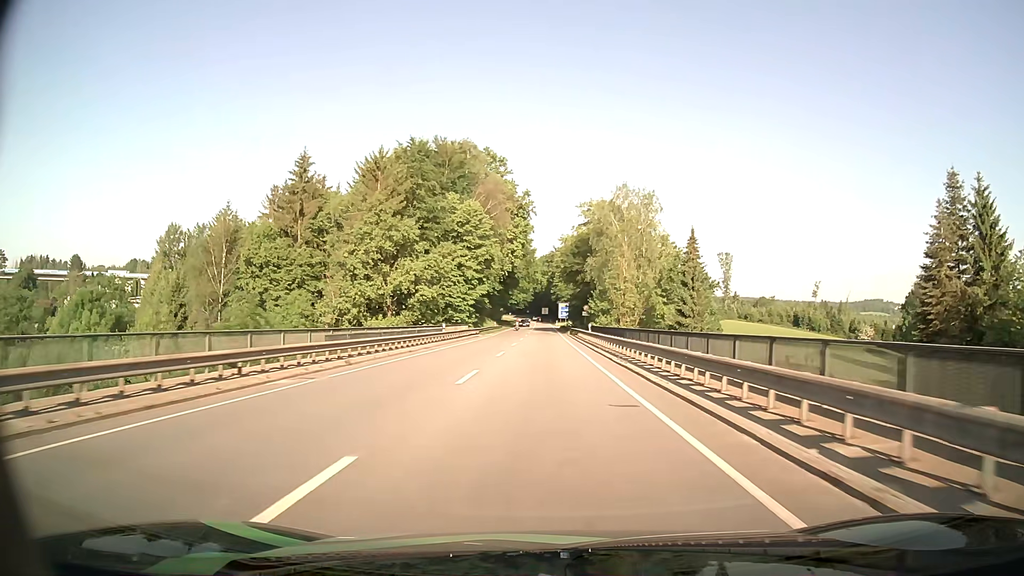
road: primary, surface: asphalt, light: Day
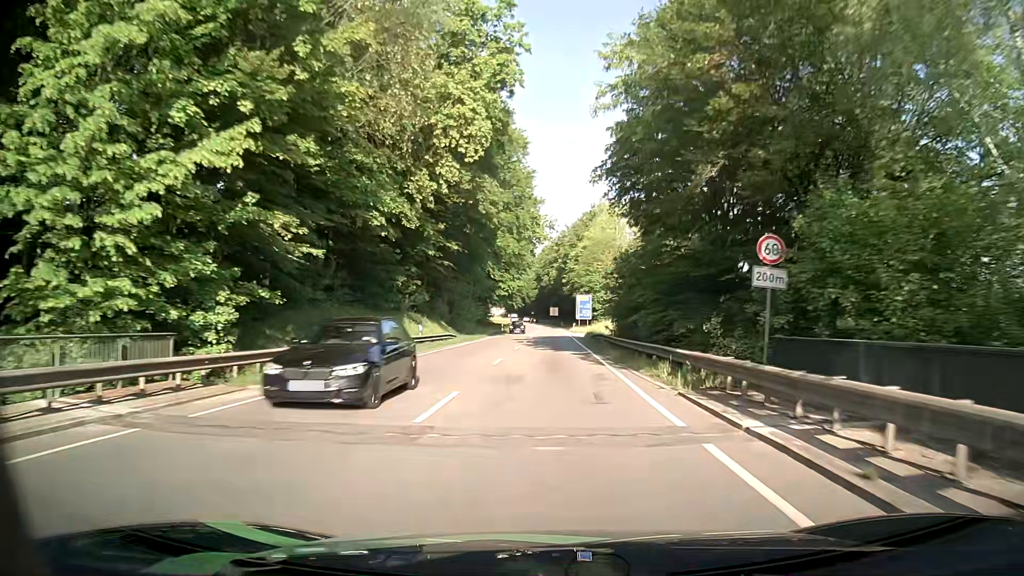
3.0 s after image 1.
(-0.3, +58.1) m; -1°
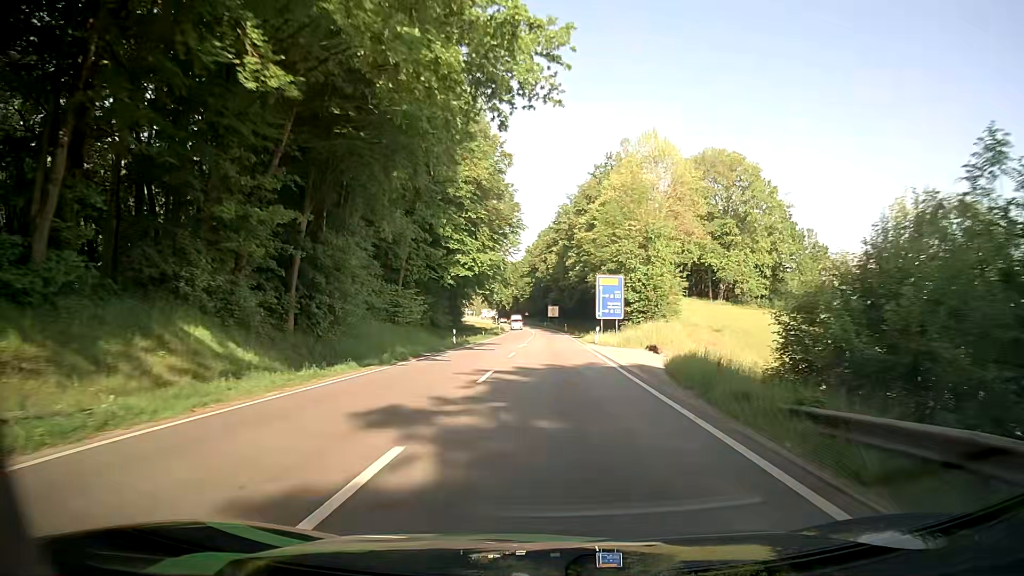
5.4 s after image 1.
(0.0, +41.9) m; 0°
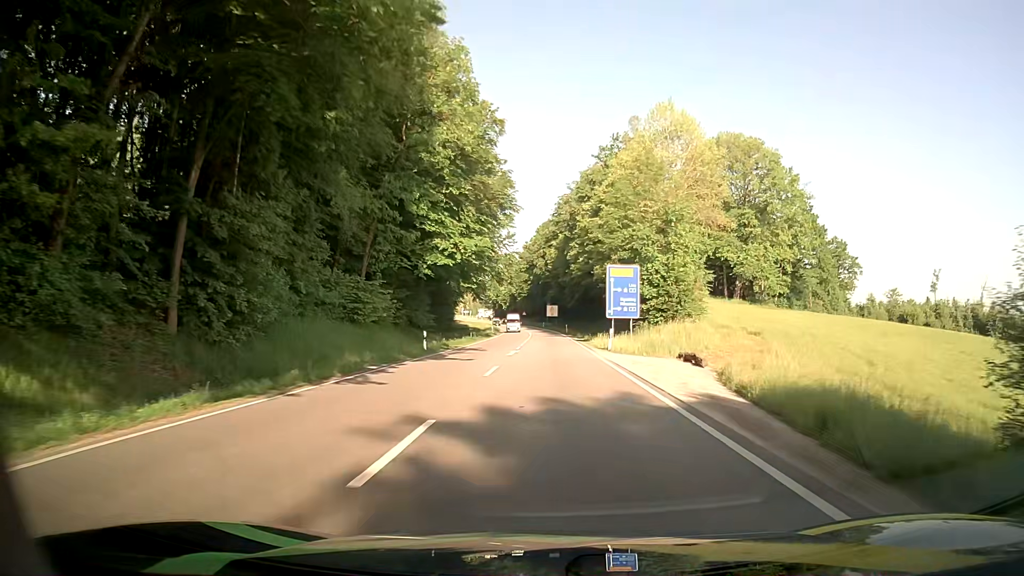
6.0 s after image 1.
(0.0, +9.8) m; 0°
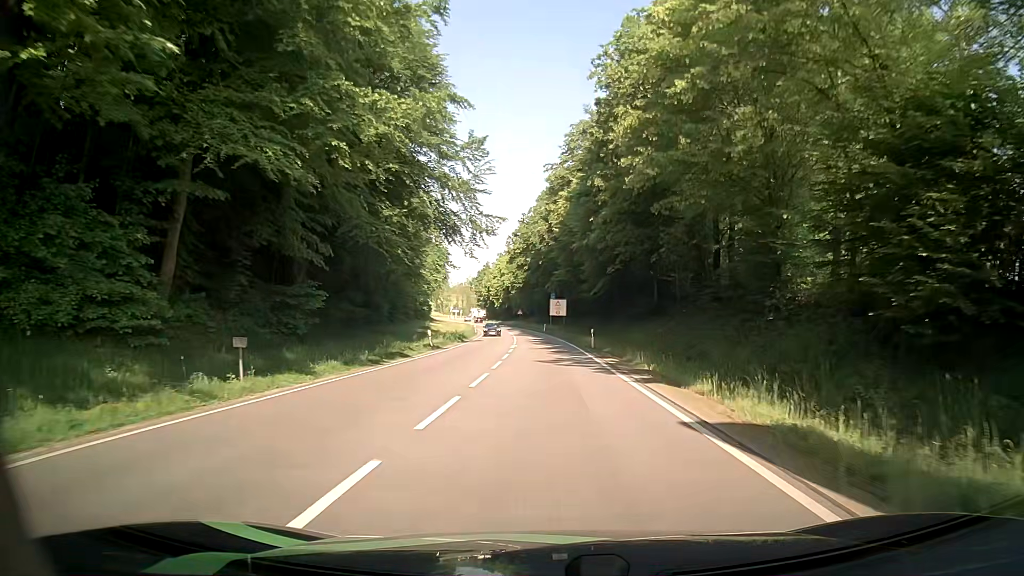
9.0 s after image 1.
(-0.3, +45.1) m; -1°
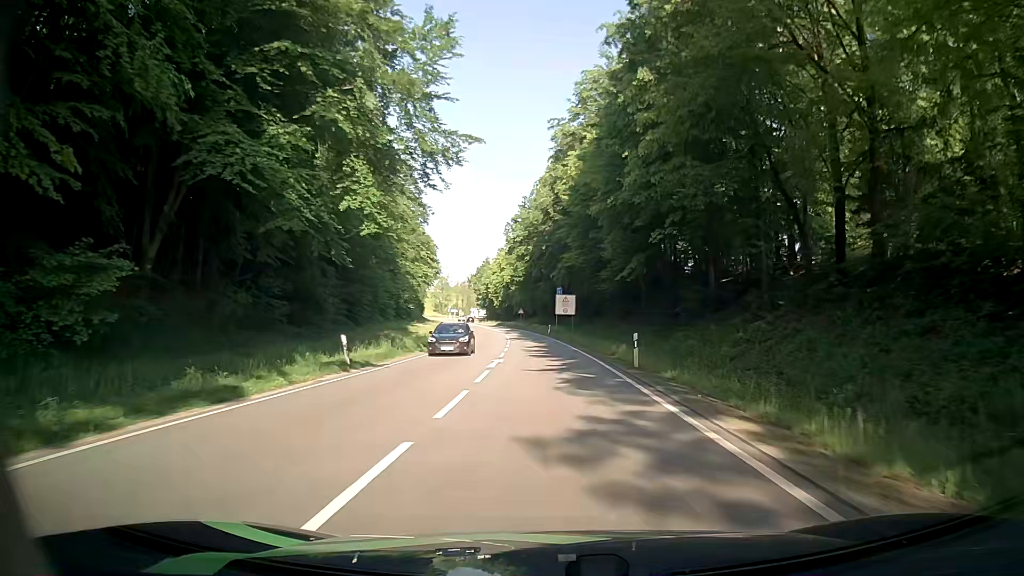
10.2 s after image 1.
(0.0, +17.0) m; 0°
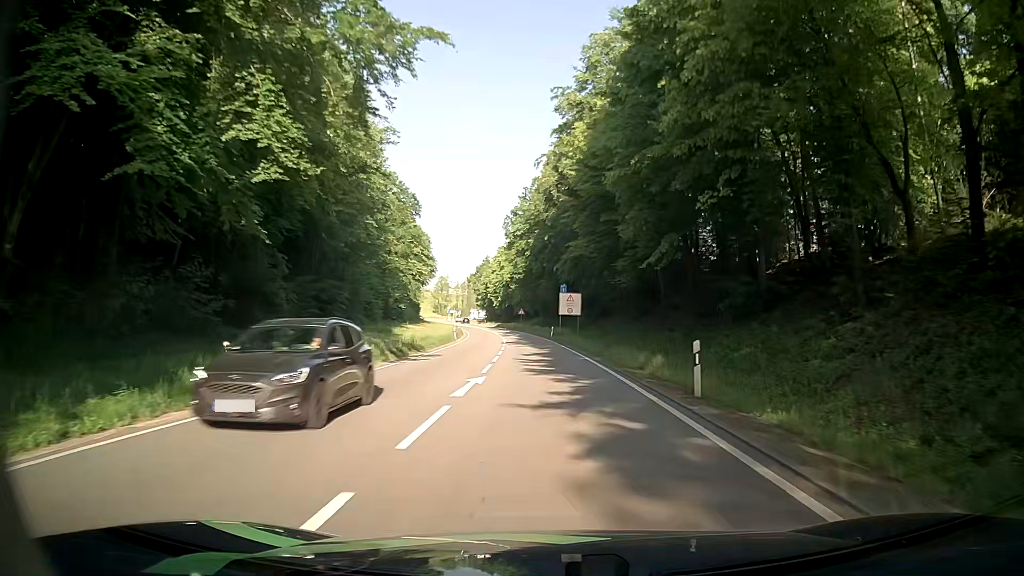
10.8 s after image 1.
(0.0, +8.3) m; 0°
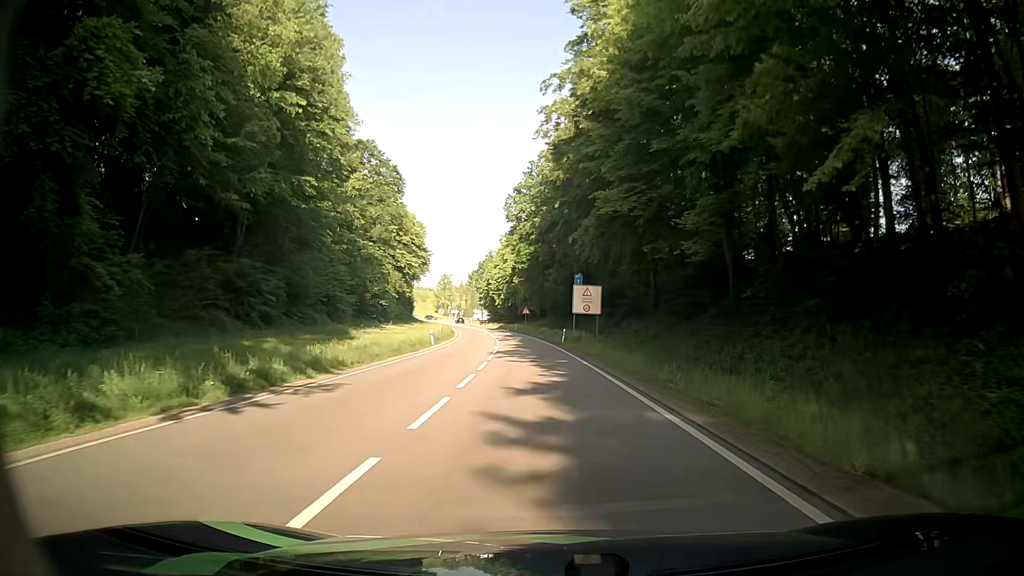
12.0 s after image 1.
(-0.1, +16.5) m; 0°
